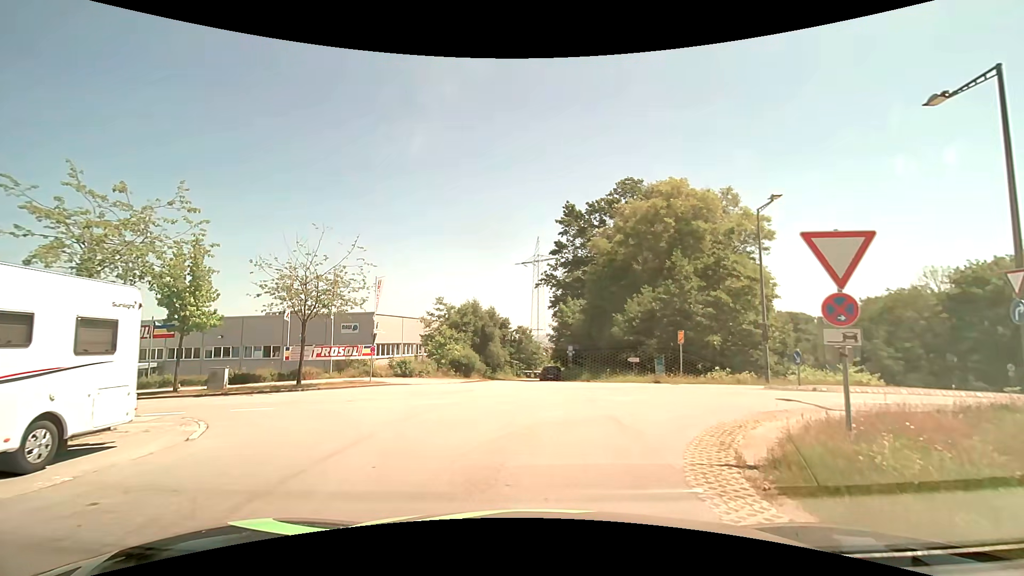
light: Day
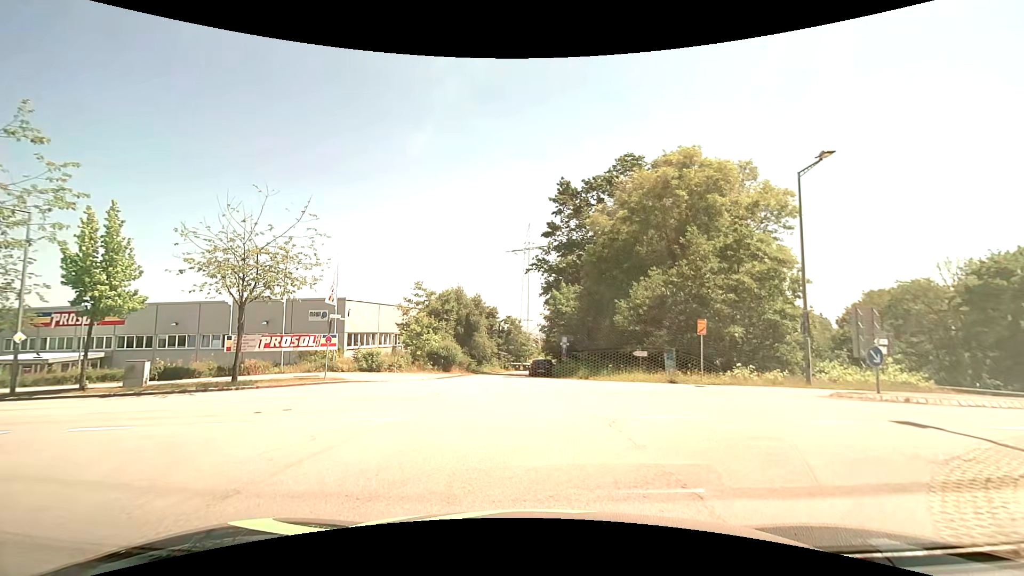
(+0.1, +5.0) m; +2°
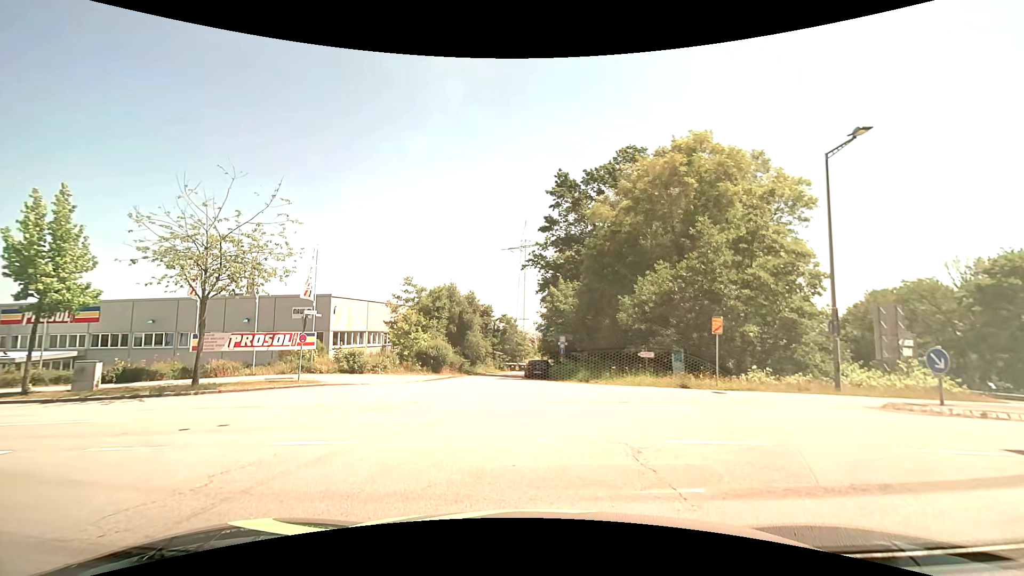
(0.0, +2.3) m; 0°
